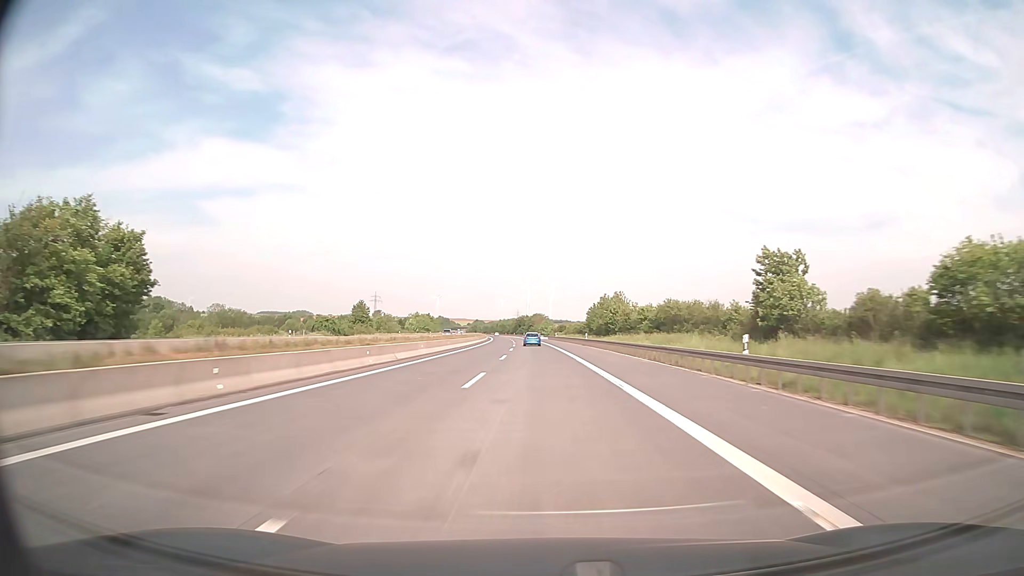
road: motorway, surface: concrete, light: Day
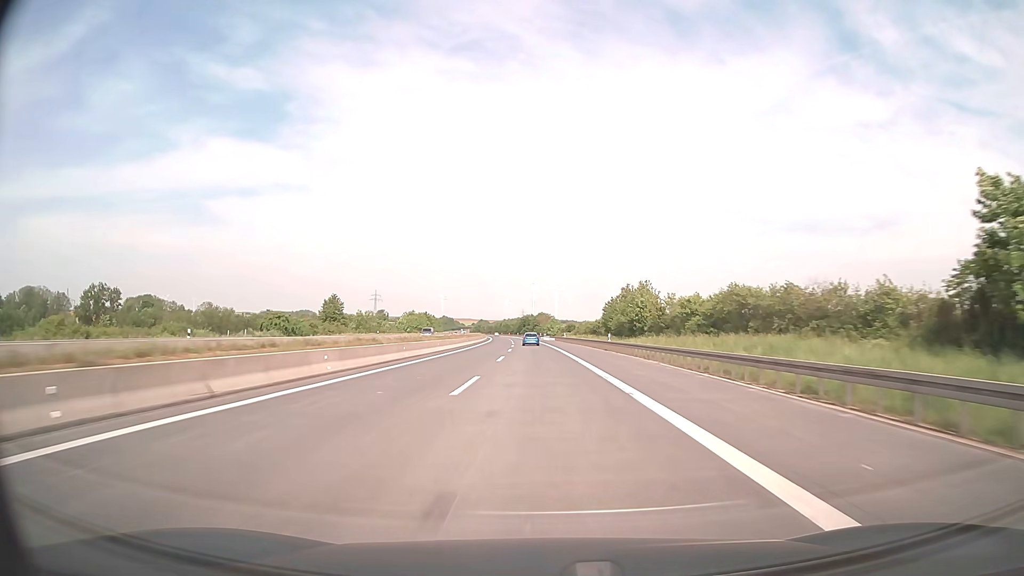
(-0.1, +19.9) m; 0°
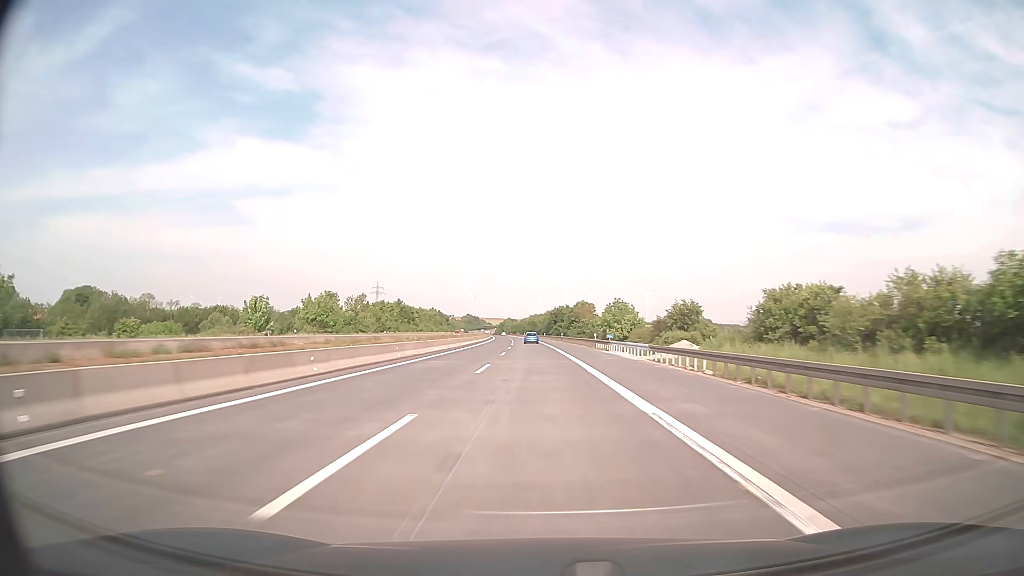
(-2.5, +99.4) m; -3°
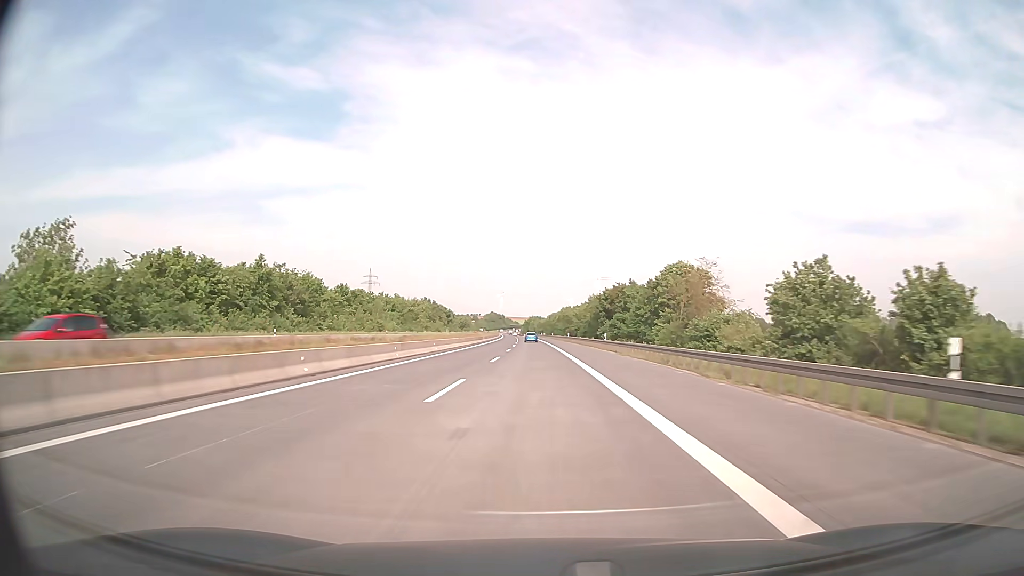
(-2.2, +99.2) m; -3°
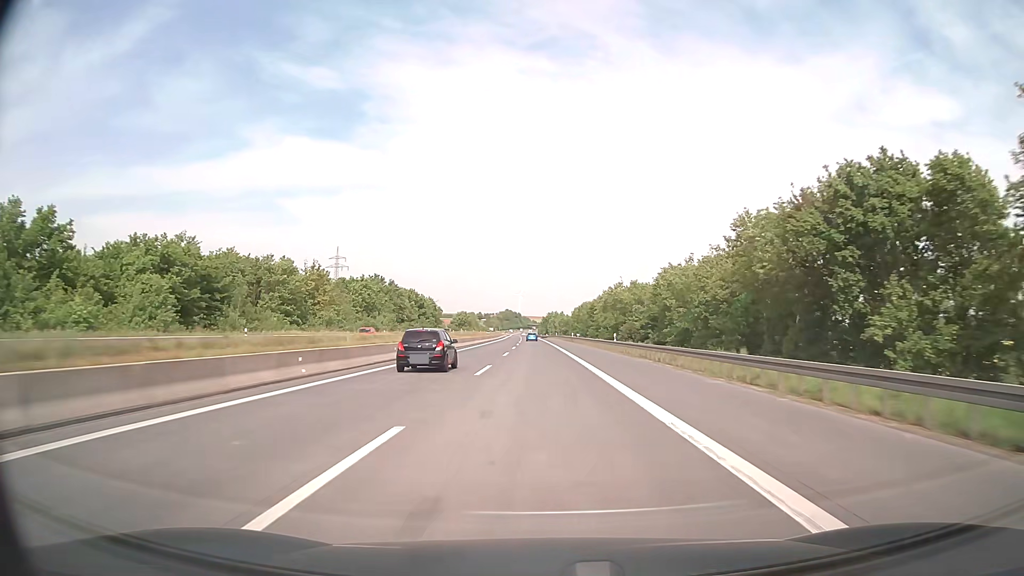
(-1.9, +99.2) m; -2°
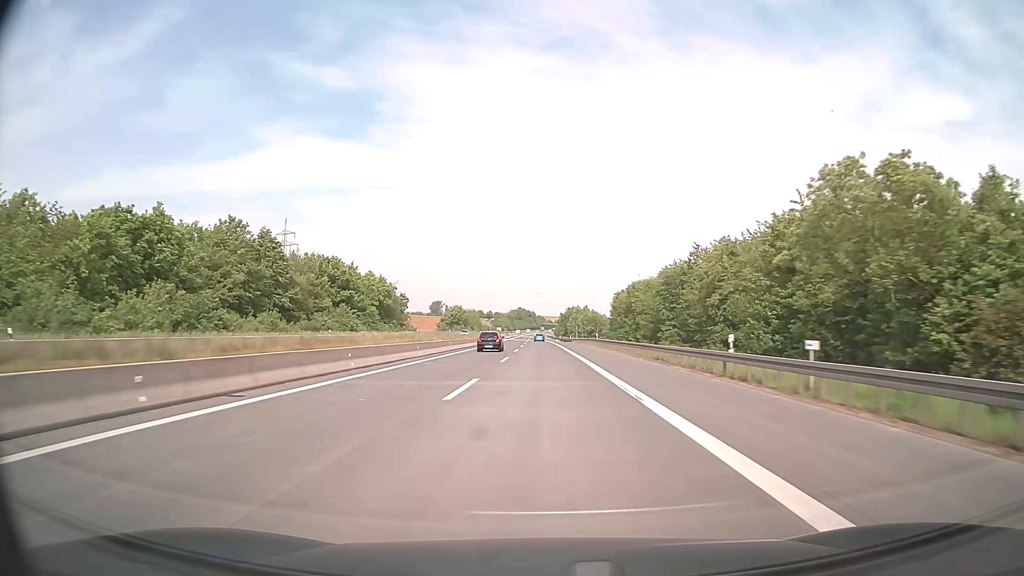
(-1.0, +79.4) m; -1°
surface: asphalt
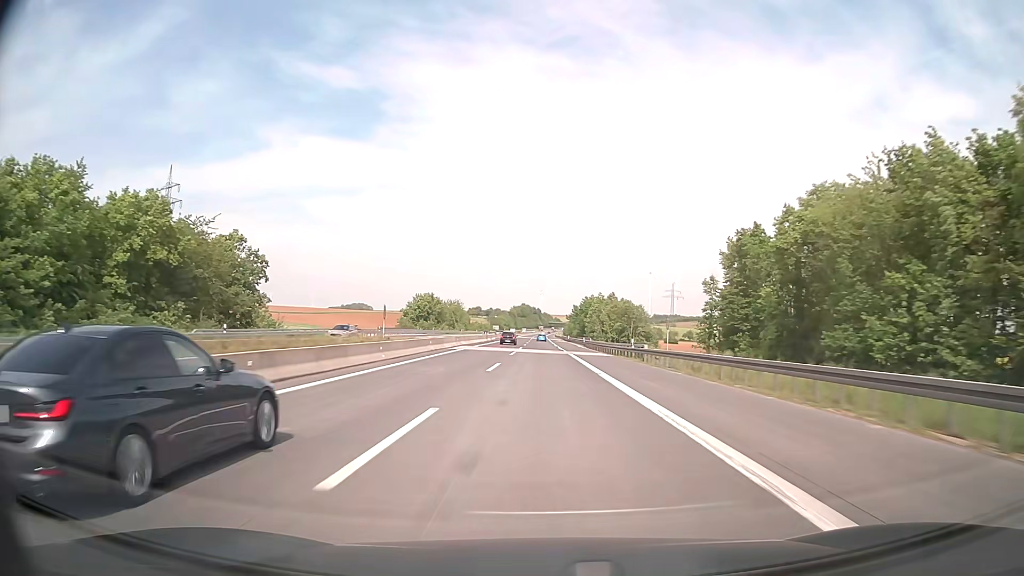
(-0.5, +79.4) m; -1°
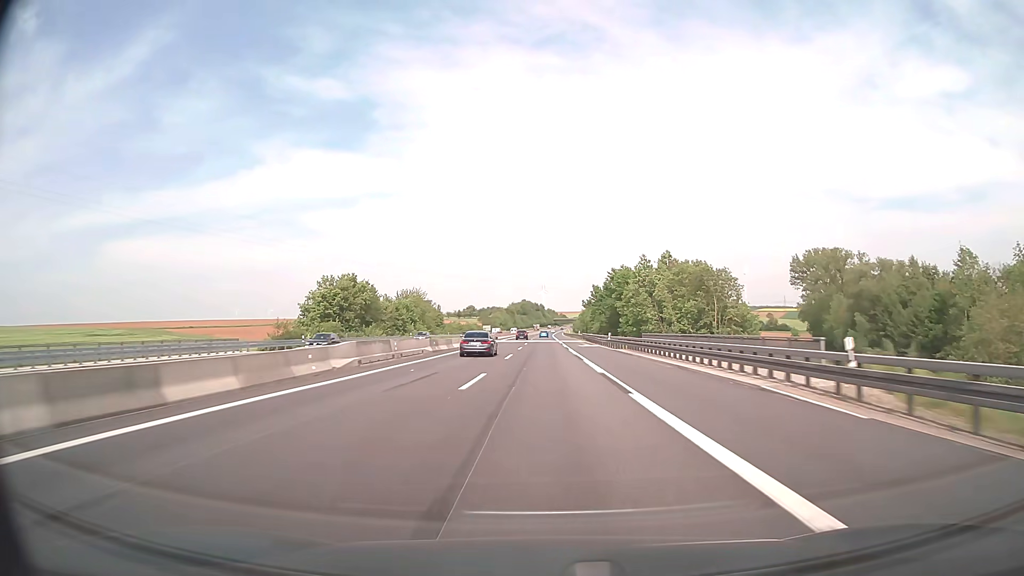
(-0.2, +79.5) m; 0°
(0, +10) (0, +20) (0, +30) (0, +40) (0, +50) (0, +60) (0, +70) (0, +80) (0, +90) (0, +100) m
